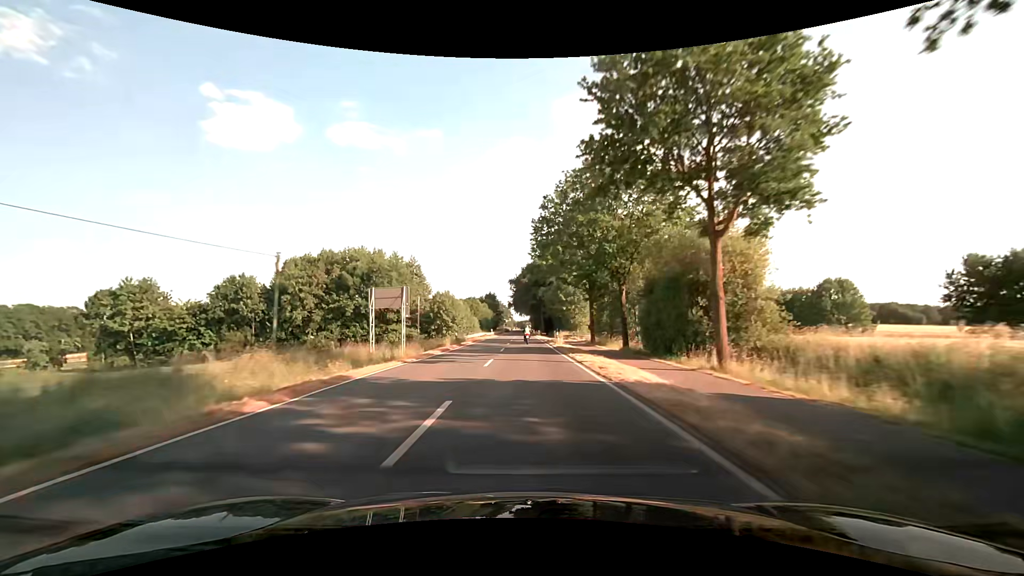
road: secondary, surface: asphalt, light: Day
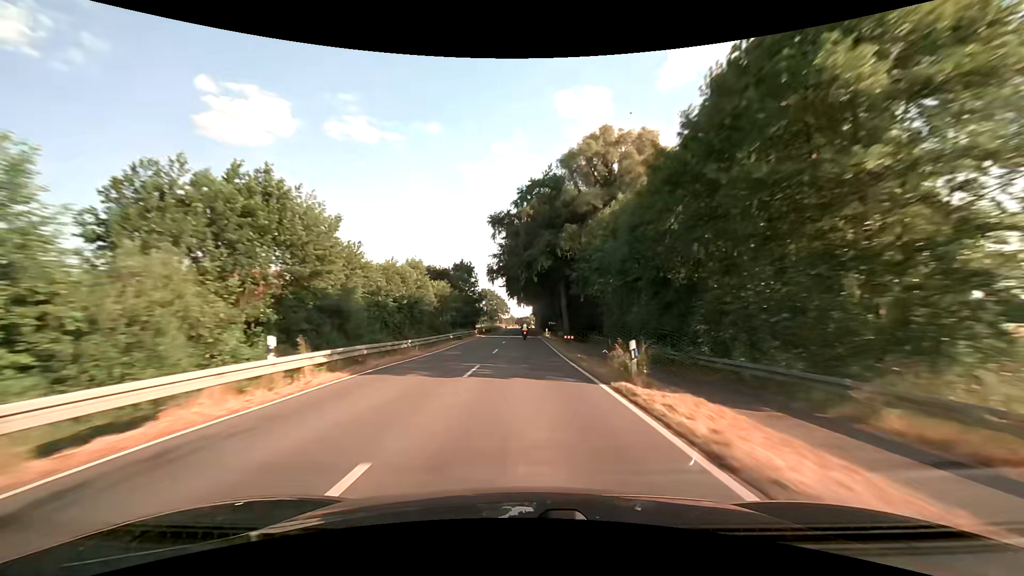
(+0.5, +78.5) m; 0°
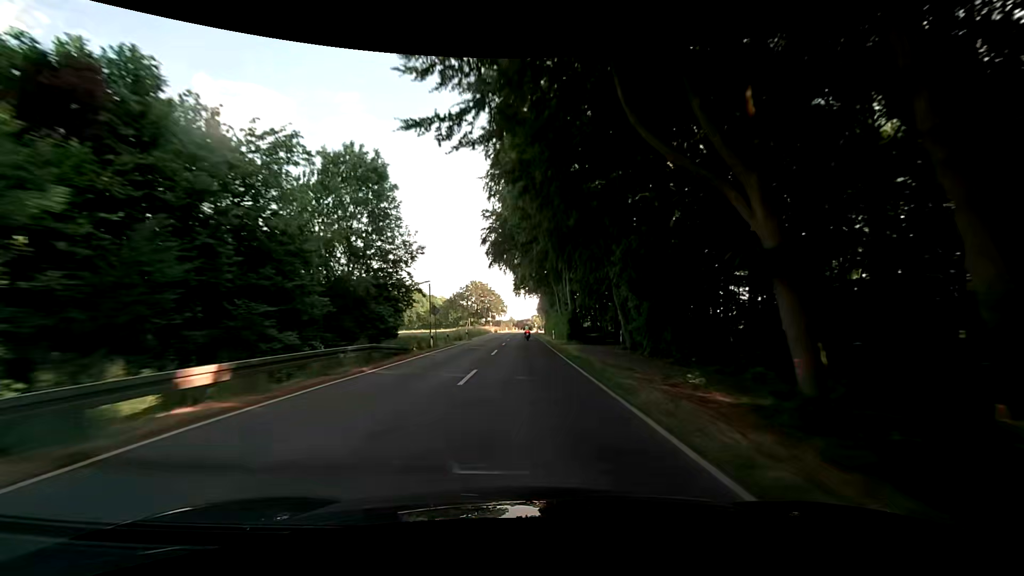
(-0.1, +63.3) m; 0°
(0, +10) (0, +20) (0, +30) (0, +40) (0, +50) (0, +60) (0, +70) (0, +80) (0, +90) (0, +100) m
